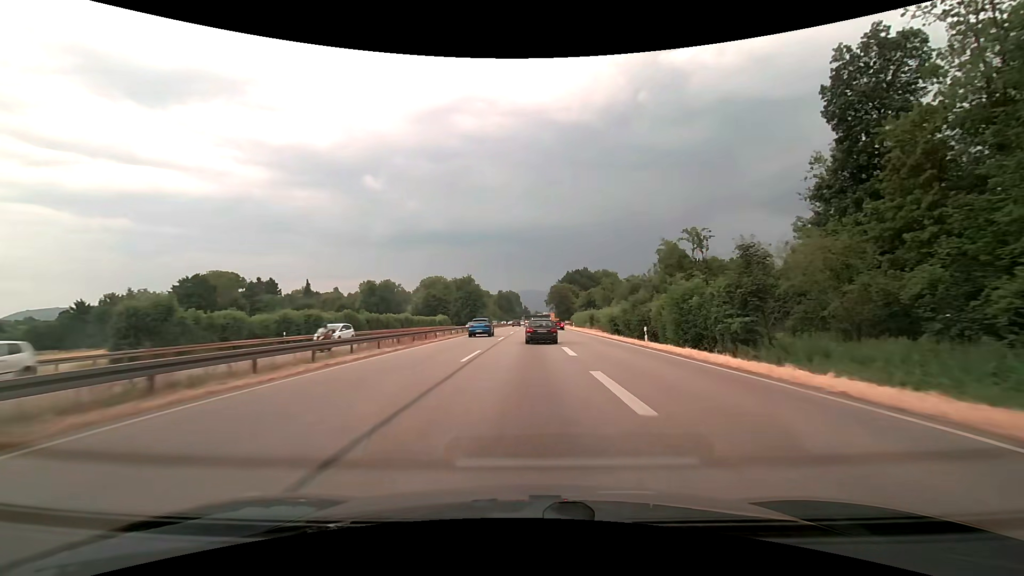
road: trunk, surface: asphalt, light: Day
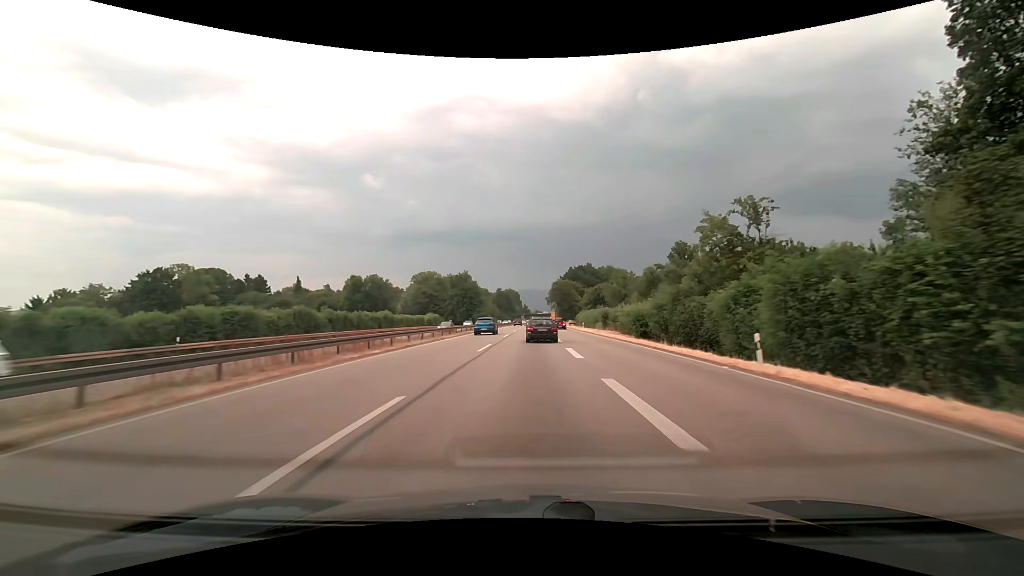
(0.0, +13.8) m; 0°
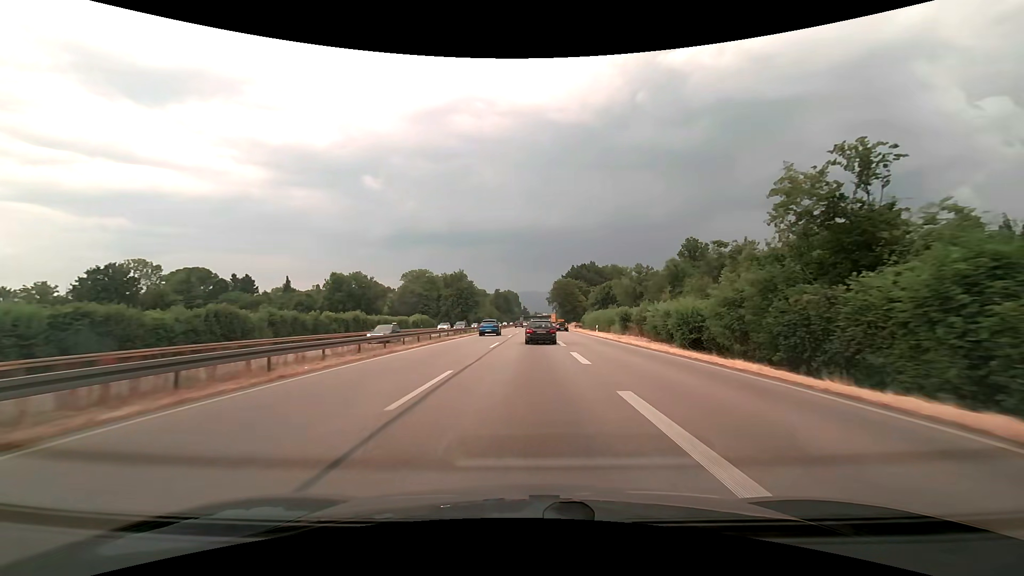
(0.0, +13.7) m; 0°
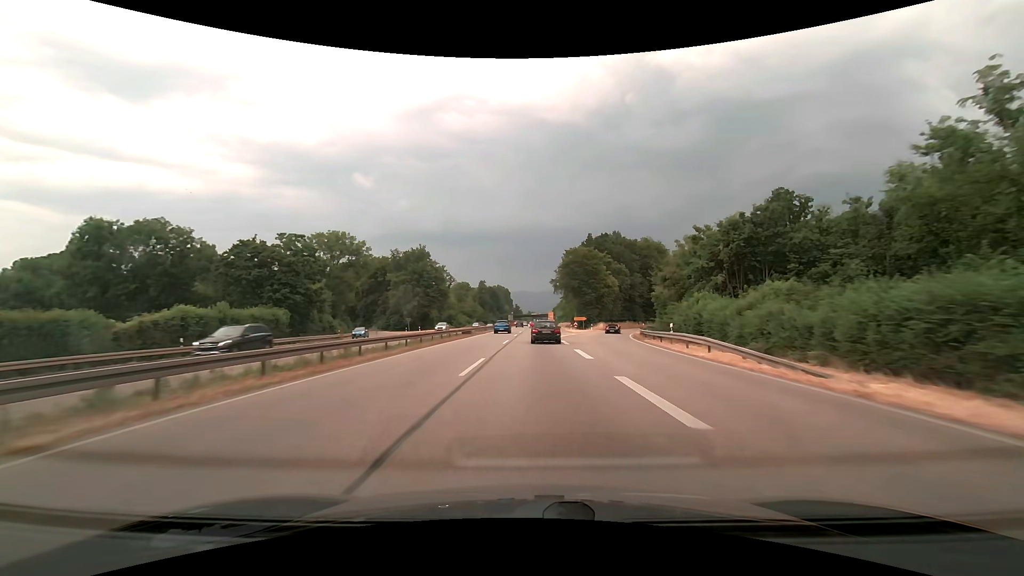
(+0.5, +69.4) m; +1°
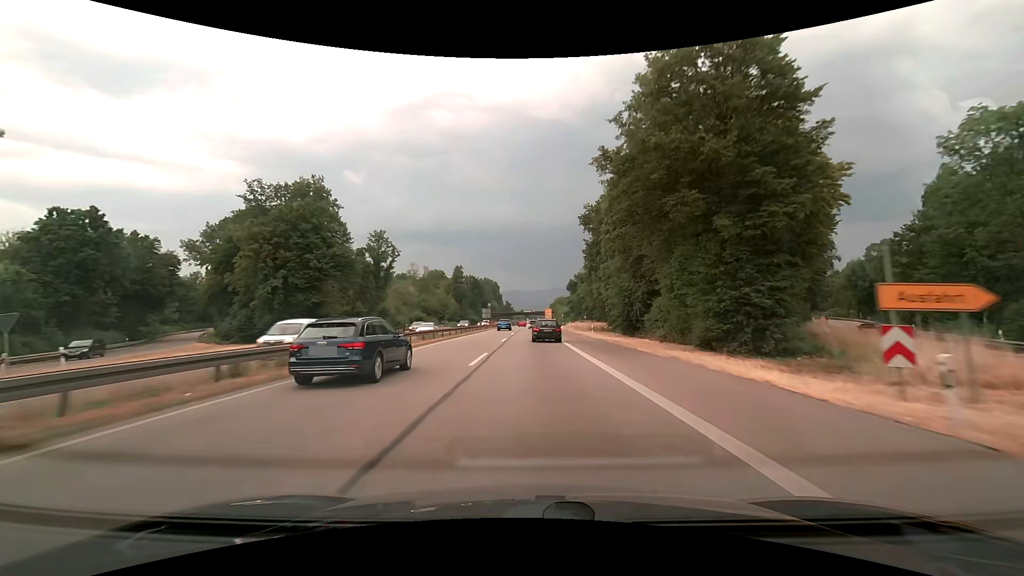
(+0.6, +70.2) m; +1°
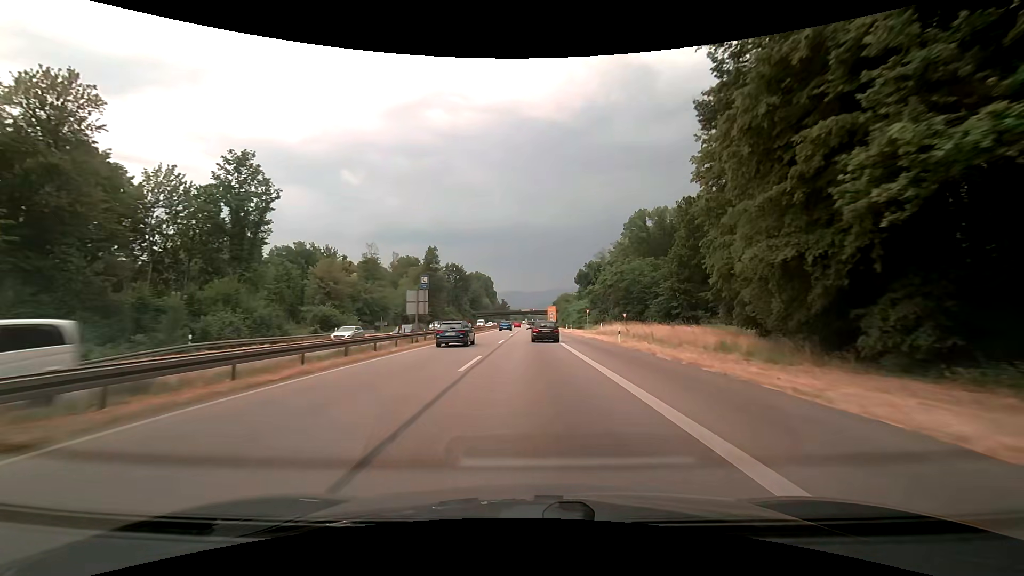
(+0.1, +55.3) m; 0°
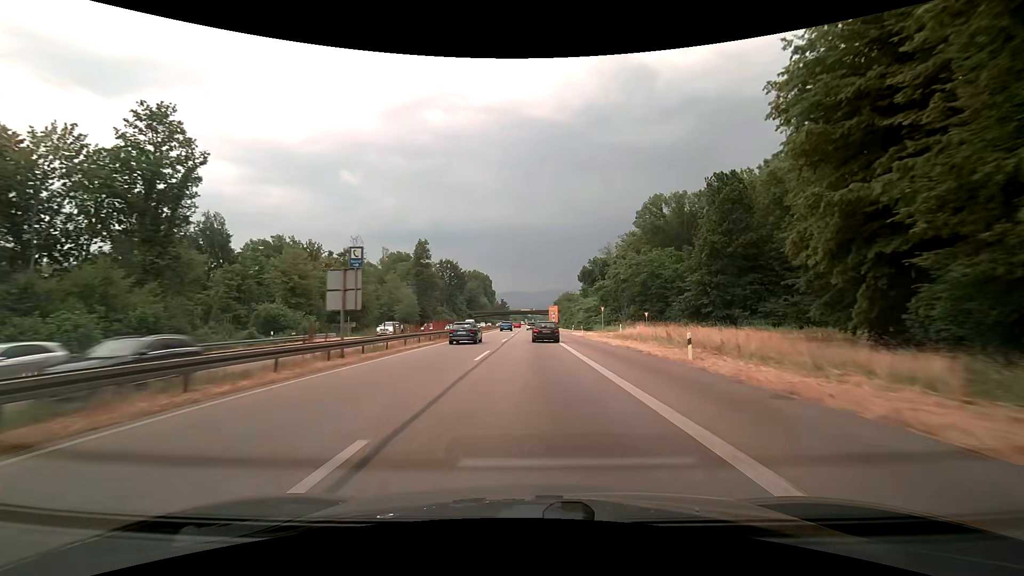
(0.0, +13.9) m; 0°
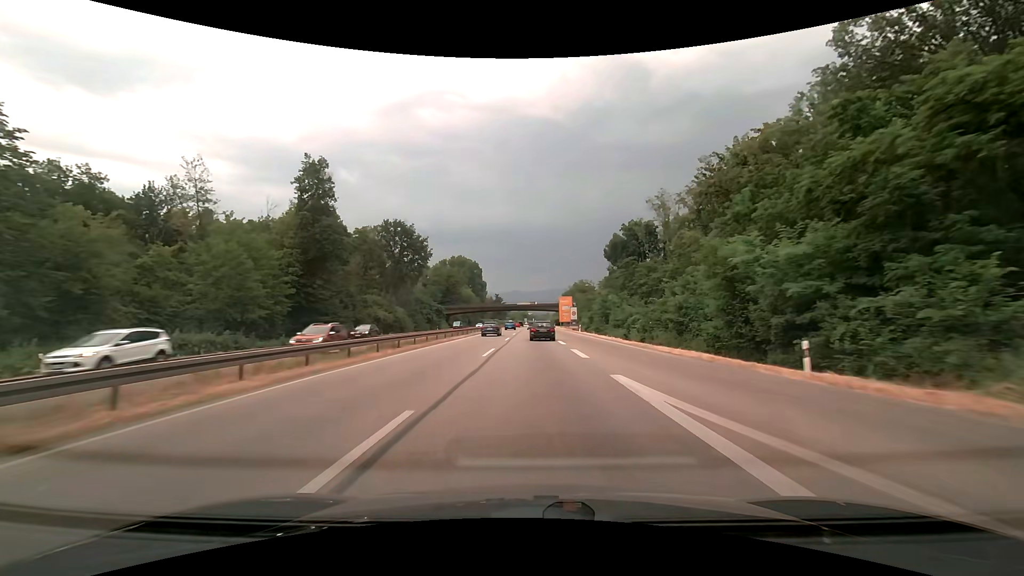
(0.0, +70.3) m; 0°
(0, +10) (0, +20) (0, +30) (0, +40) (0, +50) (0, +60) (0, +70) (0, +80) (0, +90) (0, +100) m
